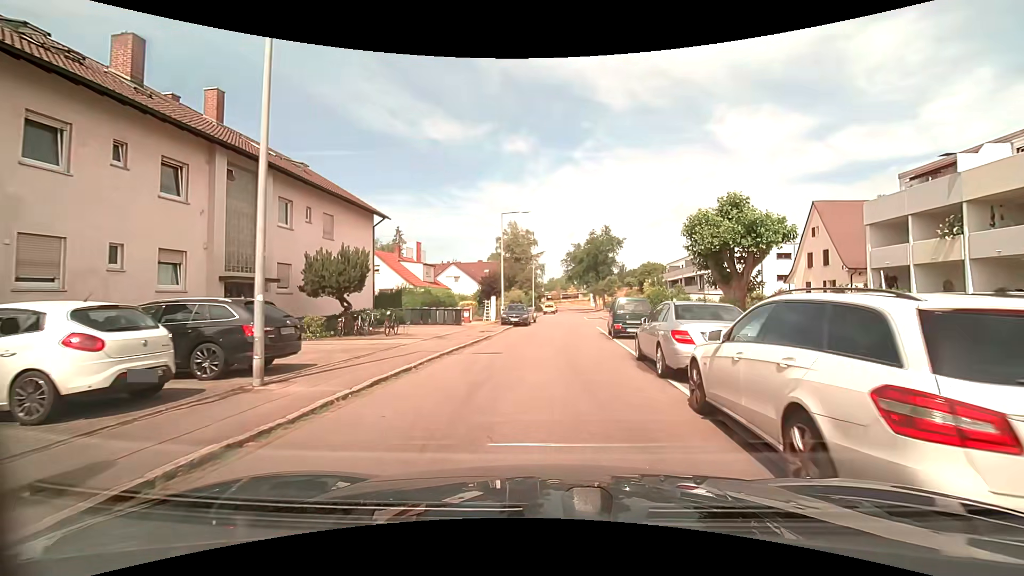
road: residential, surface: asphalt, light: Day
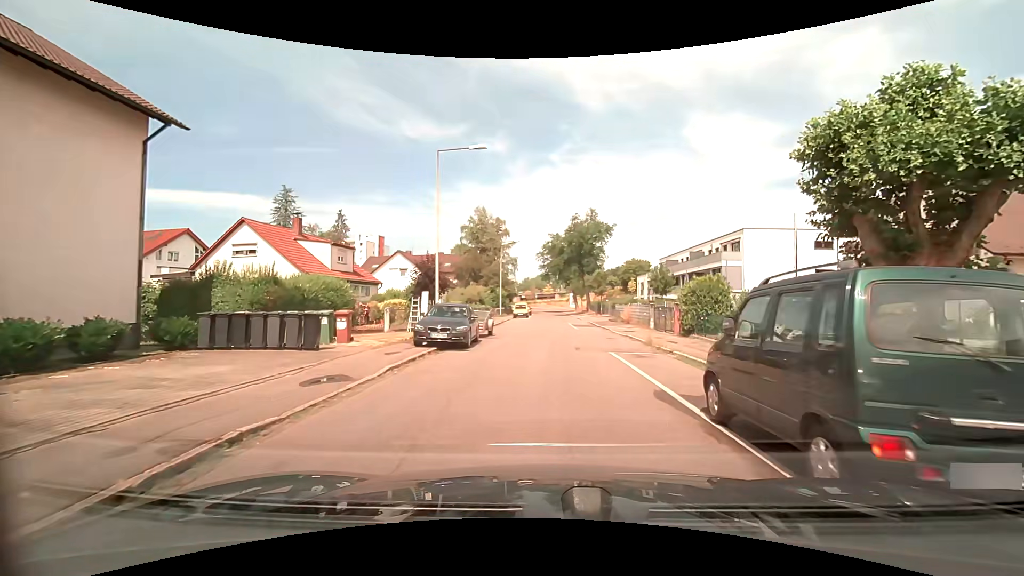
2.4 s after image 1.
(+0.3, +16.5) m; +3°
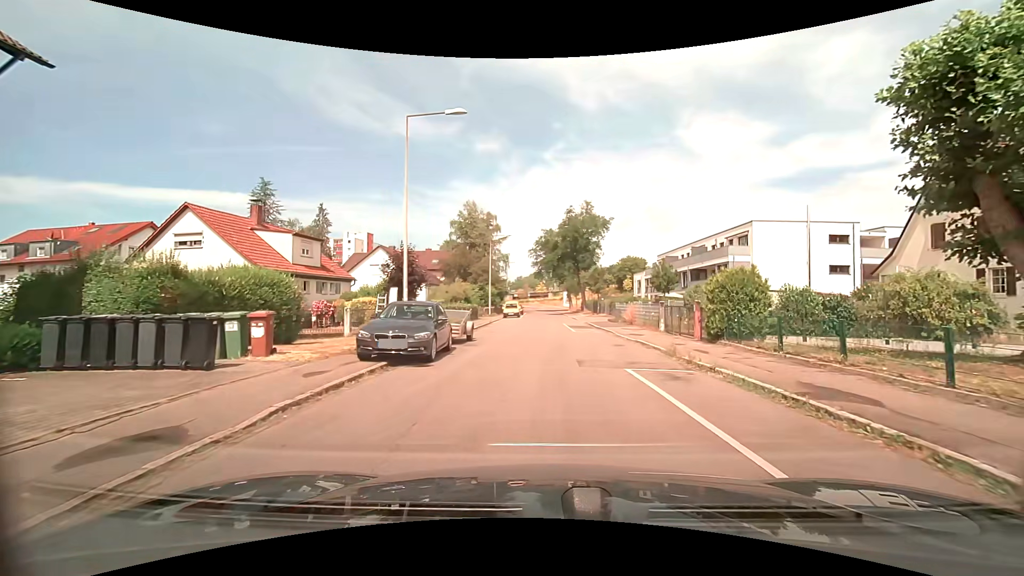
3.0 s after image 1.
(0.0, +4.2) m; +1°
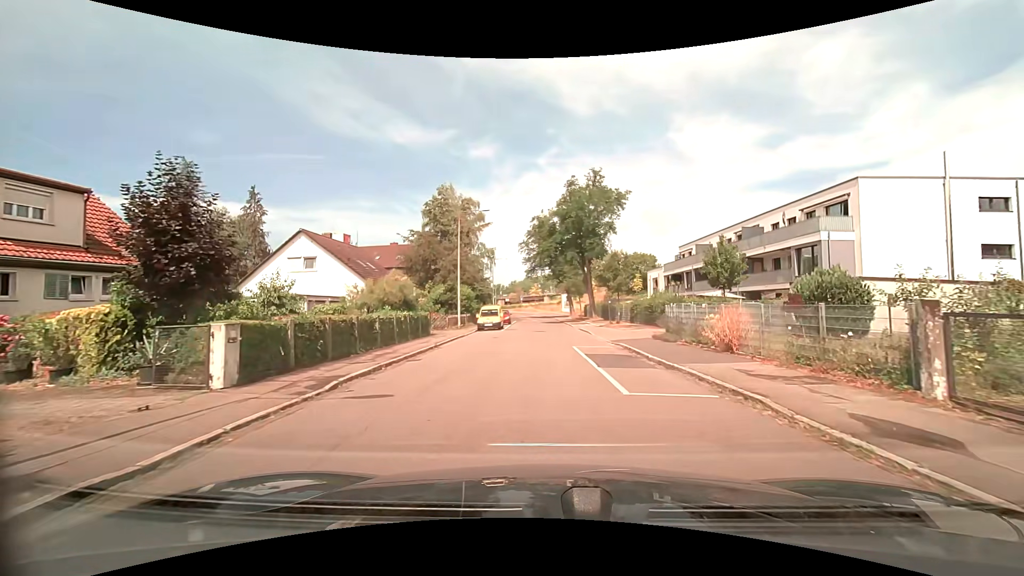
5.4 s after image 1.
(+0.1, +17.0) m; +1°
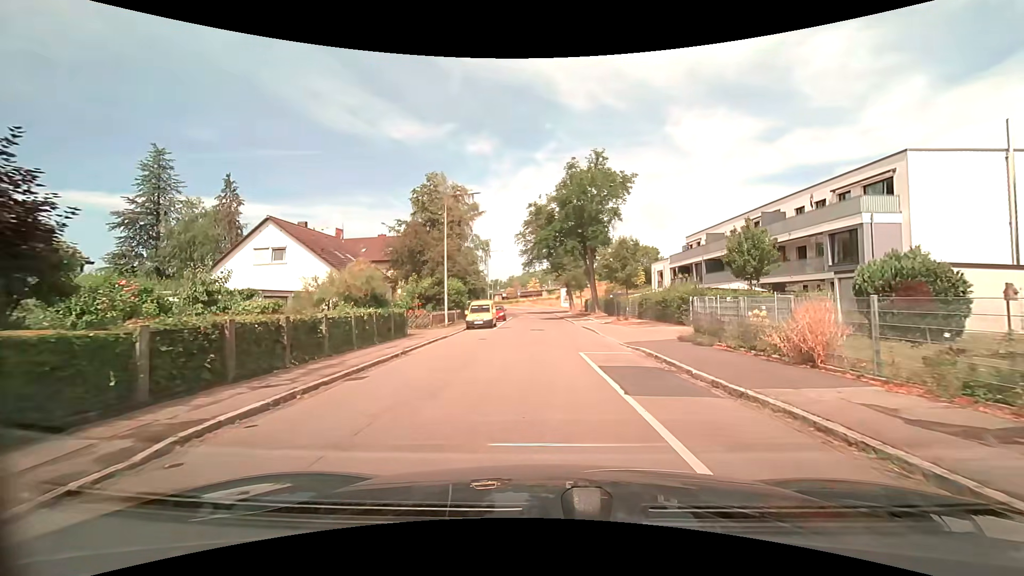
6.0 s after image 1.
(0.0, +4.3) m; 0°
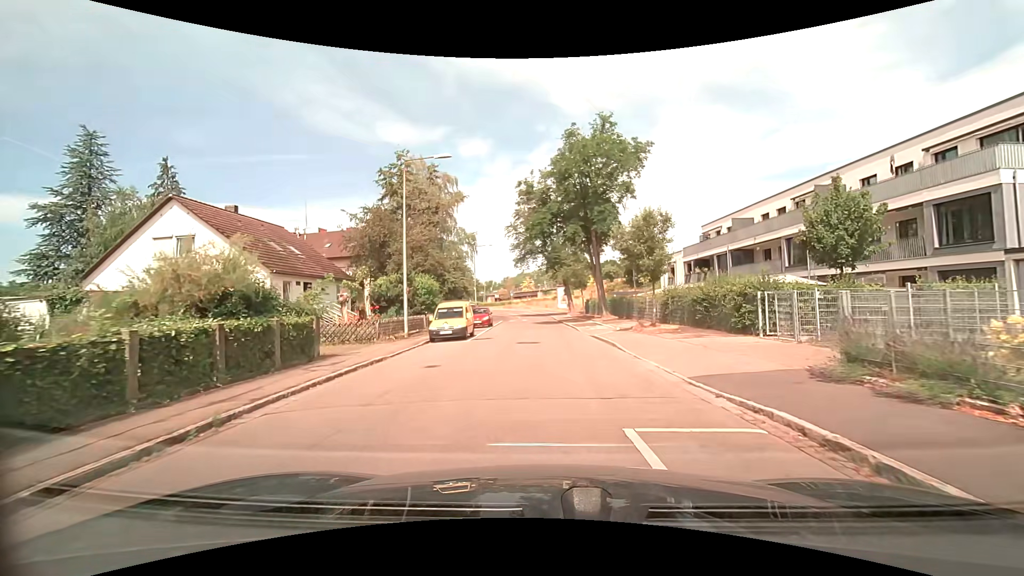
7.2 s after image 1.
(0.0, +8.6) m; 0°
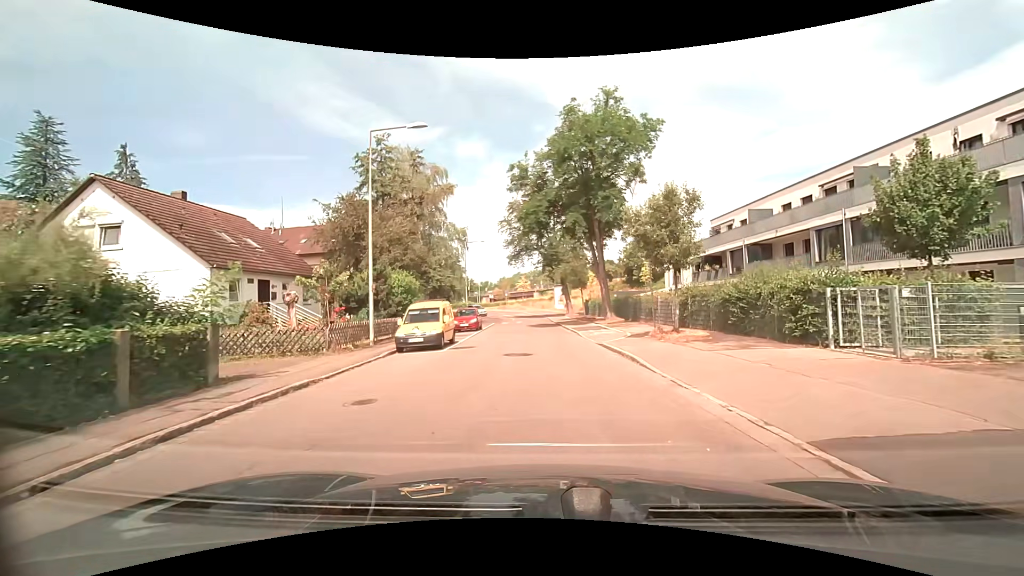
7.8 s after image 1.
(0.0, +4.3) m; 0°
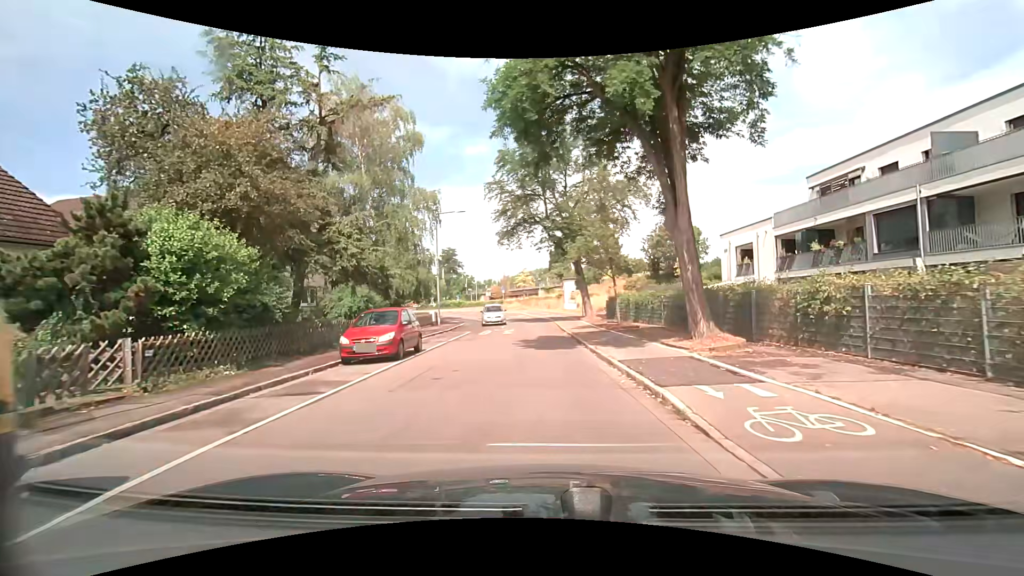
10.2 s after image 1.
(+0.2, +17.4) m; 0°
(0, +10) (0, +20) (0, +30) (-1, +40) (-3, +50) (-7, +59) (-14, +66) (-22, +72) (-31, +76) (-41, +79) m
